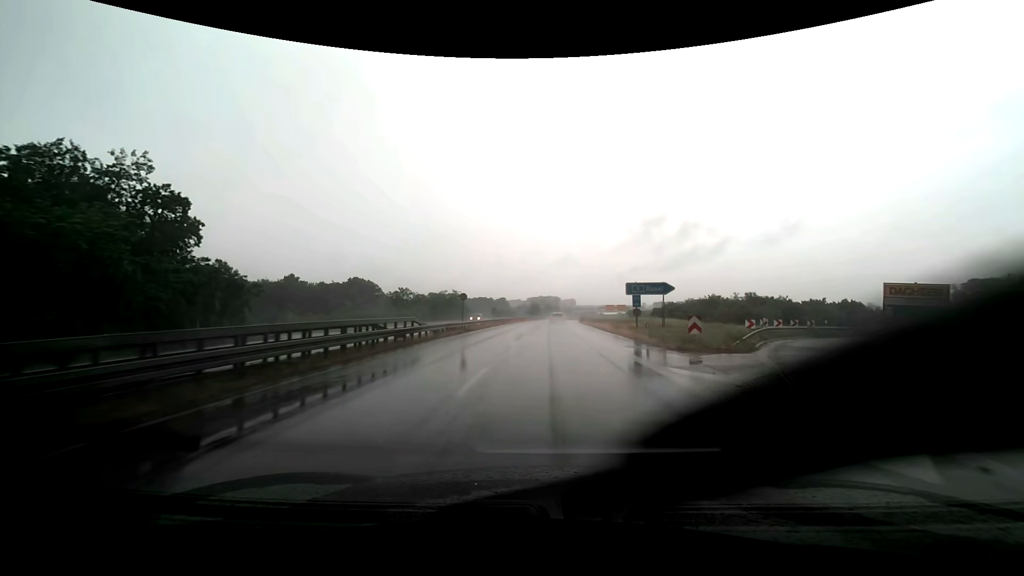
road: trunk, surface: asphalt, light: Day
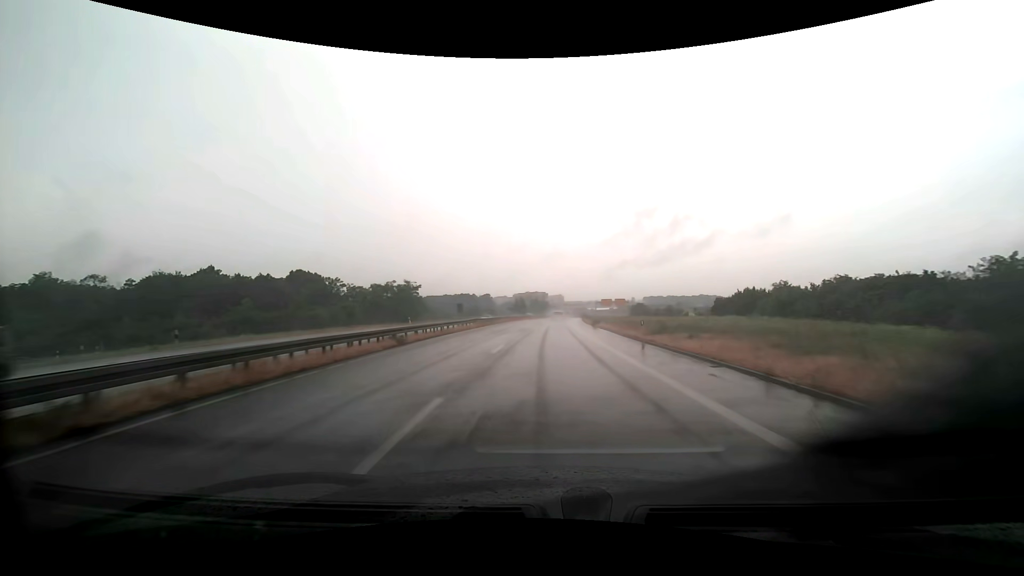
(+0.4, +40.4) m; +1°
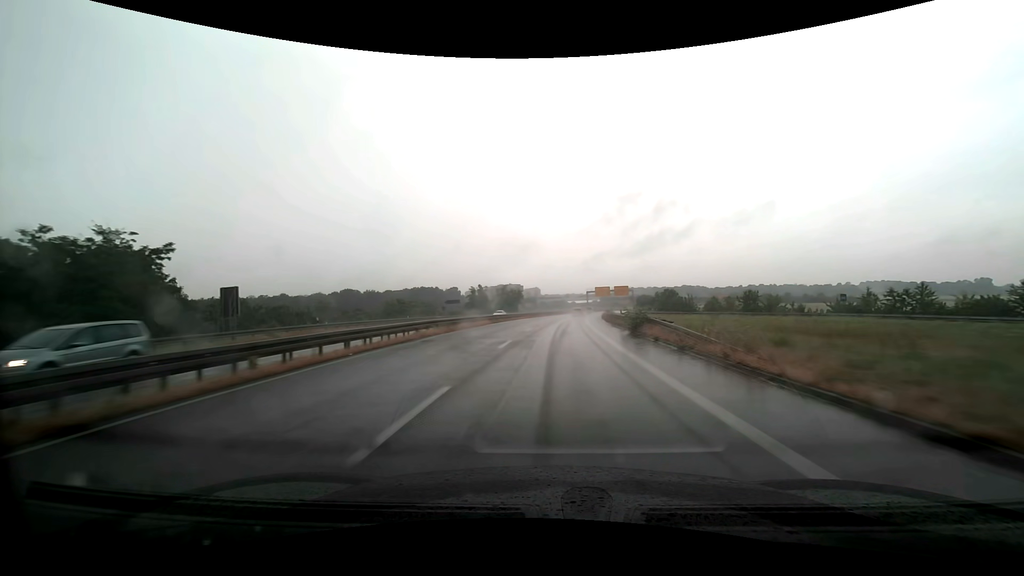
(+1.3, +71.4) m; +3°
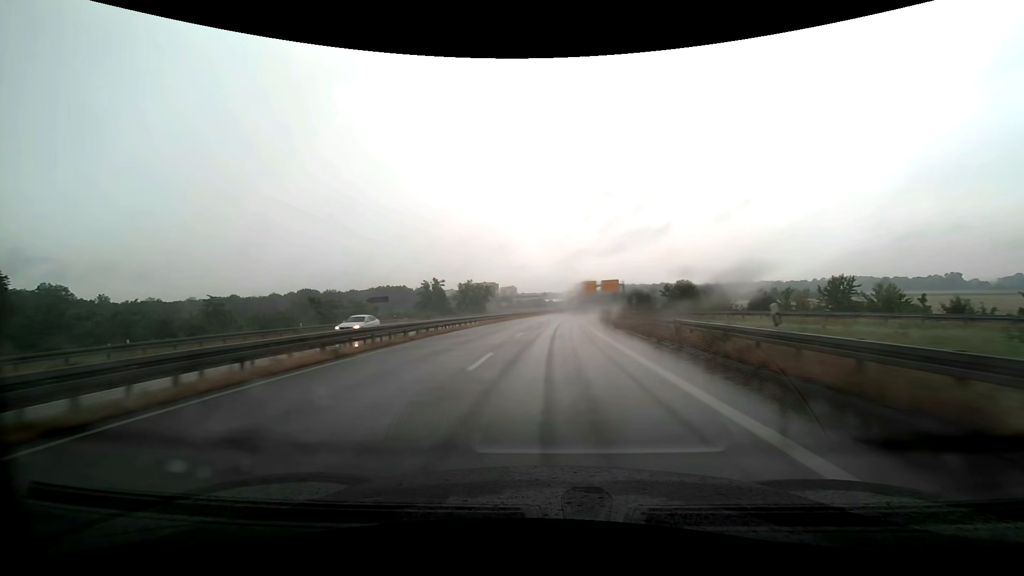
(+0.7, +29.7) m; +3°
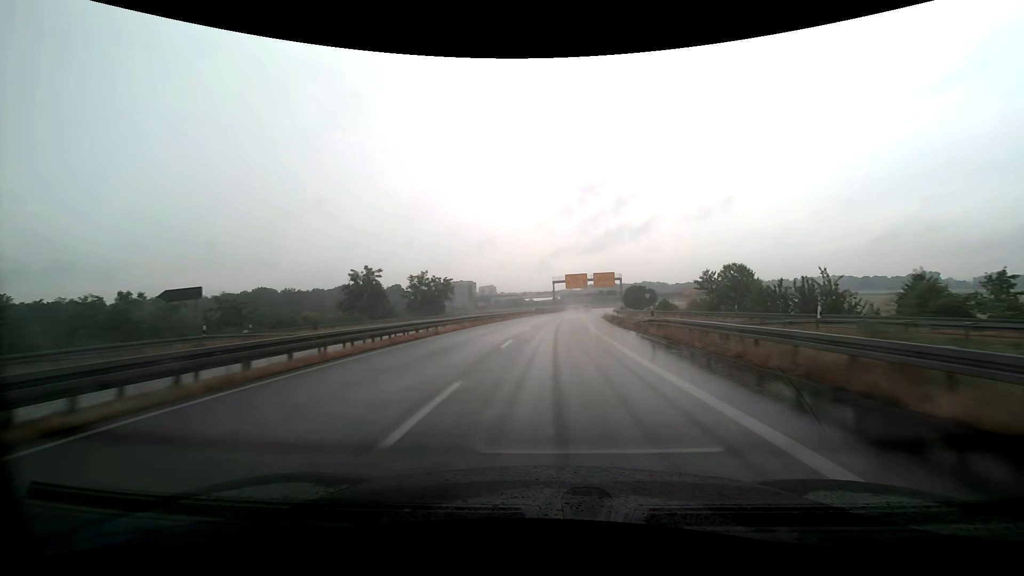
(+0.5, +30.0) m; +2°
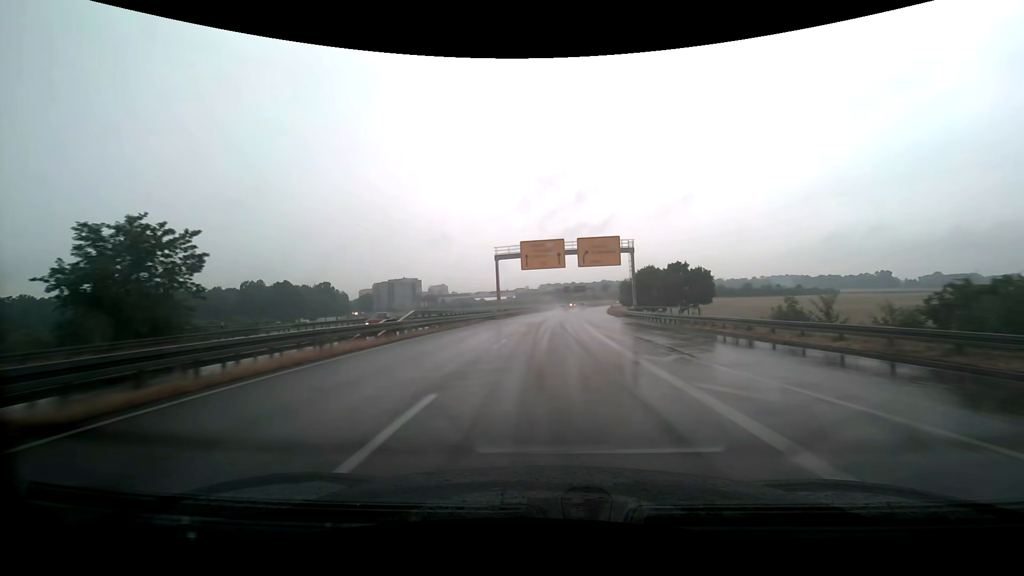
(+2.5, +61.0) m; +5°
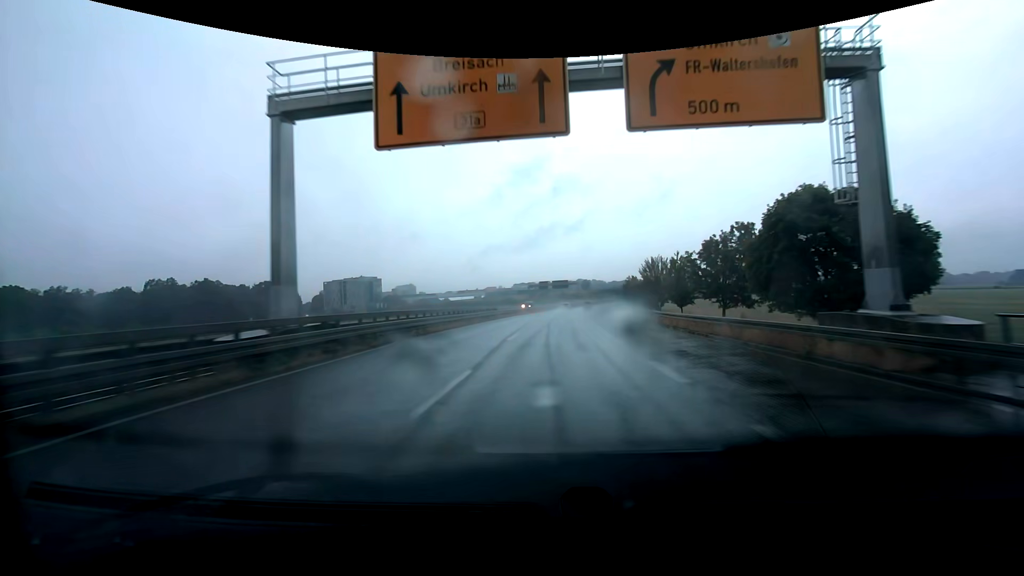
(+1.1, +45.6) m; +3°
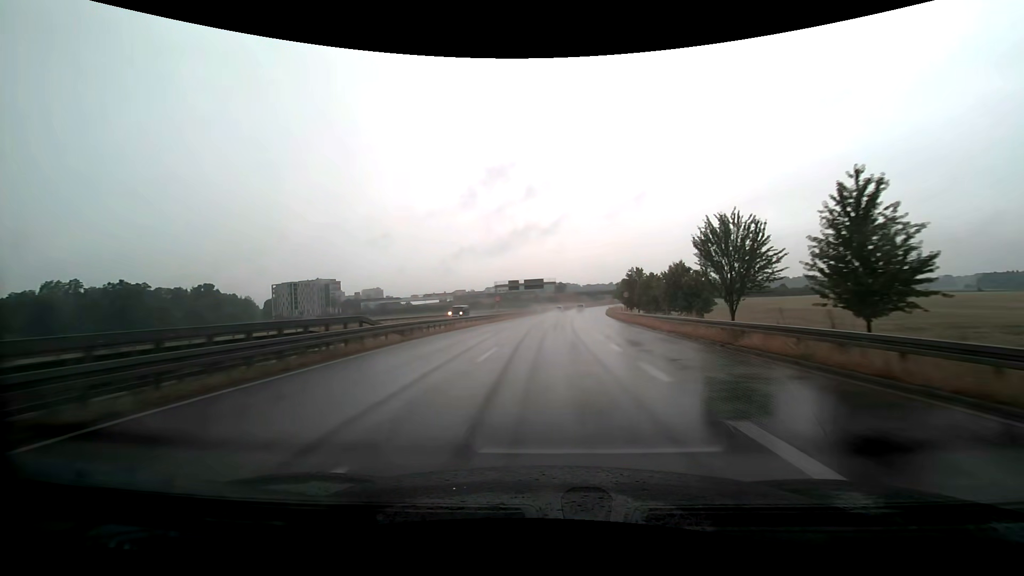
(+0.8, +29.7) m; +3°
(0, +10) (0, +20) (0, +30) (+1, +40) (+2, +50) (+3, +60) (+4, +70) (+5, +80) (+7, +90) (+8, +100) m
